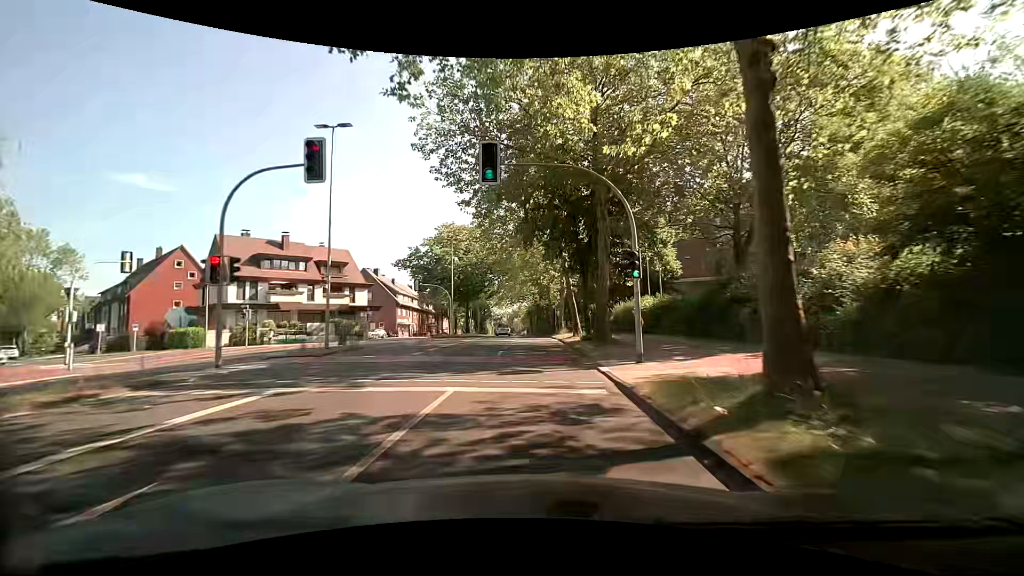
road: tertiary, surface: asphalt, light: Day
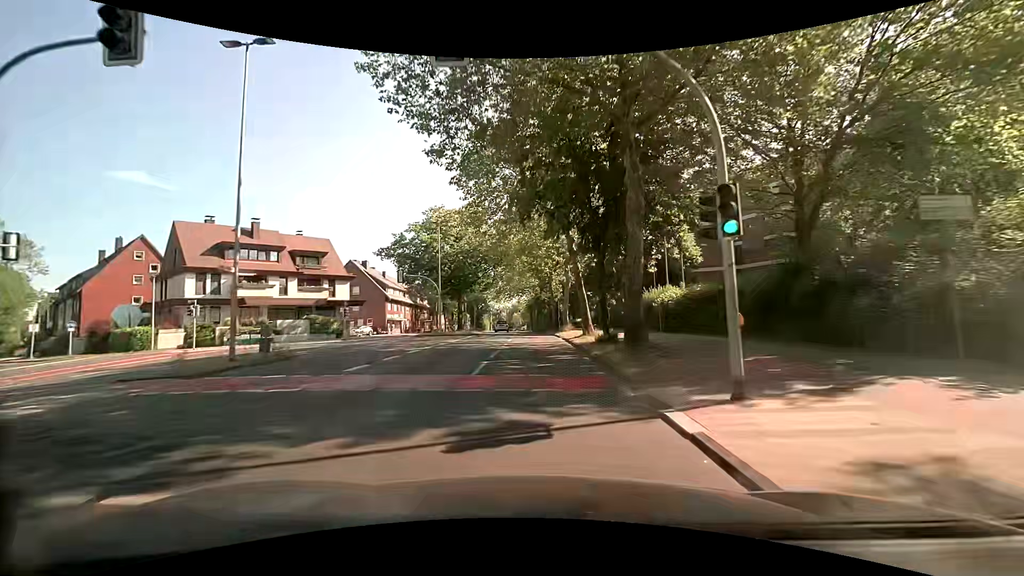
(0.0, +7.0) m; 0°
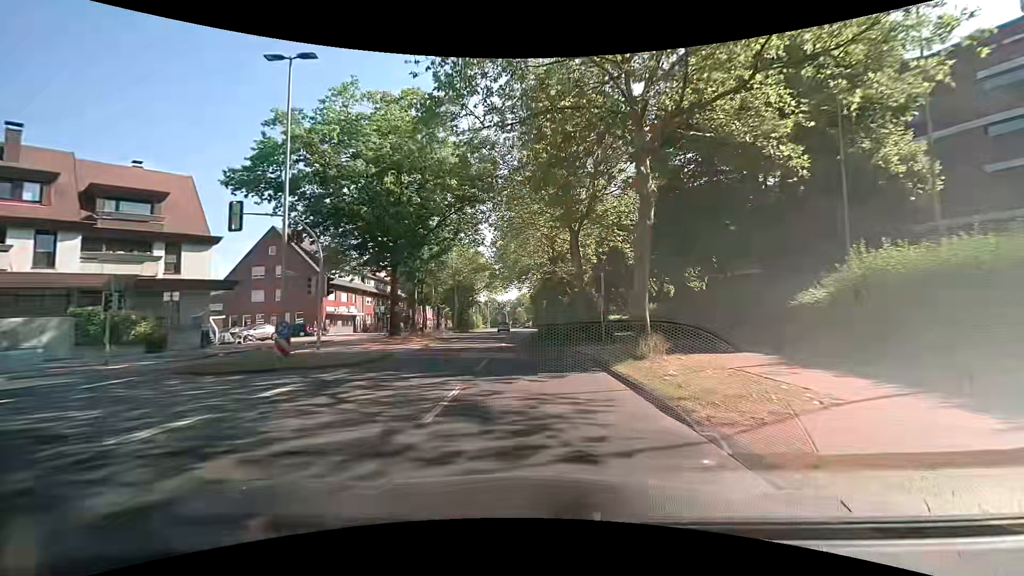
(0.0, +28.7) m; 0°
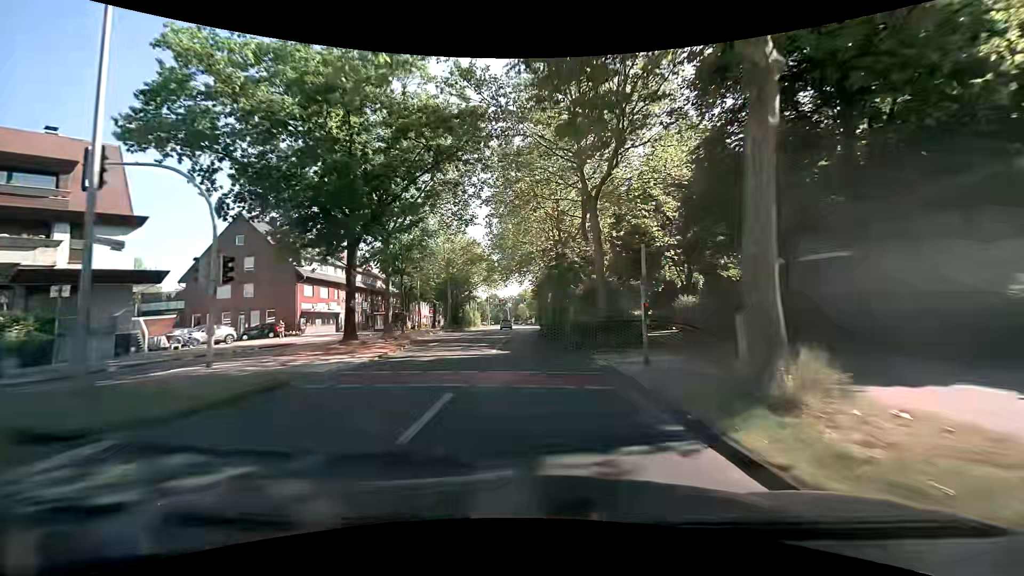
(-0.1, +7.3) m; -1°
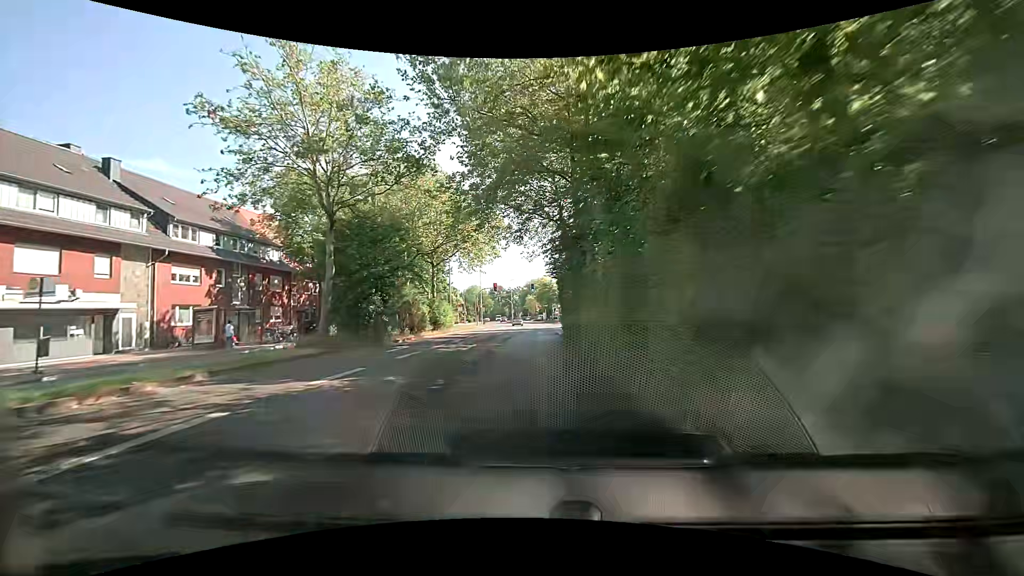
(-0.4, +36.4) m; -1°
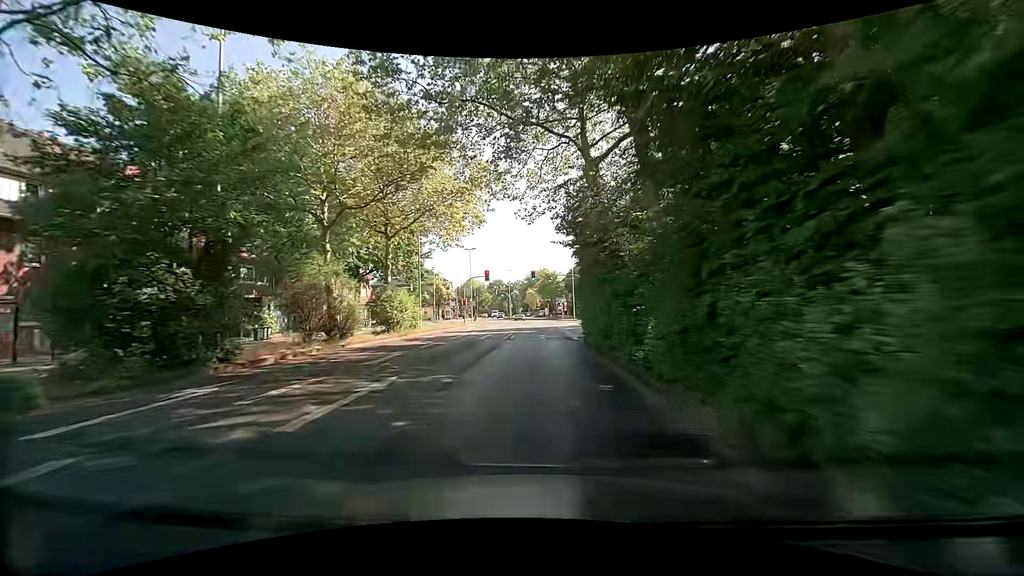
(-0.1, +14.7) m; 0°
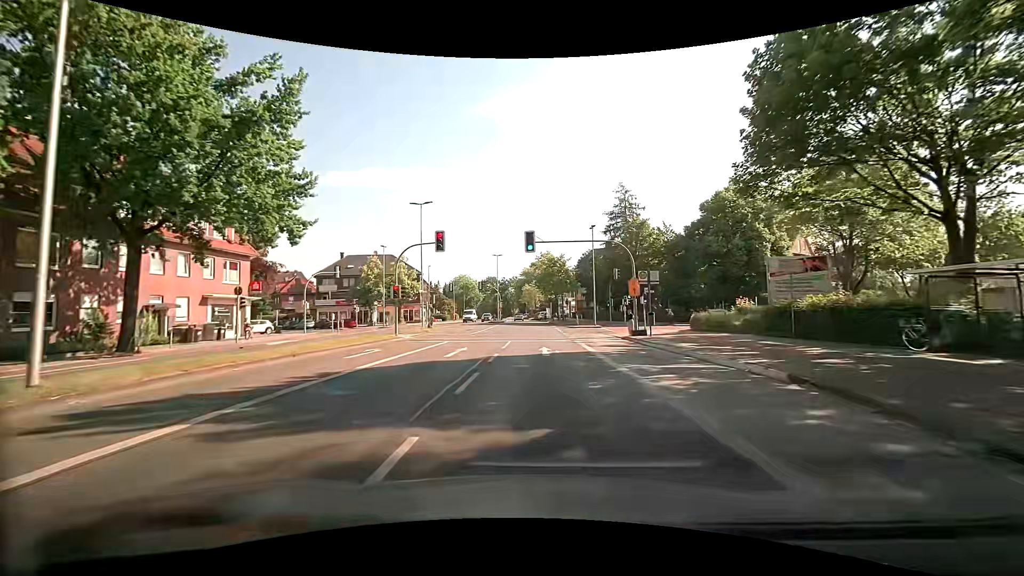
(0.0, +30.1) m; 0°
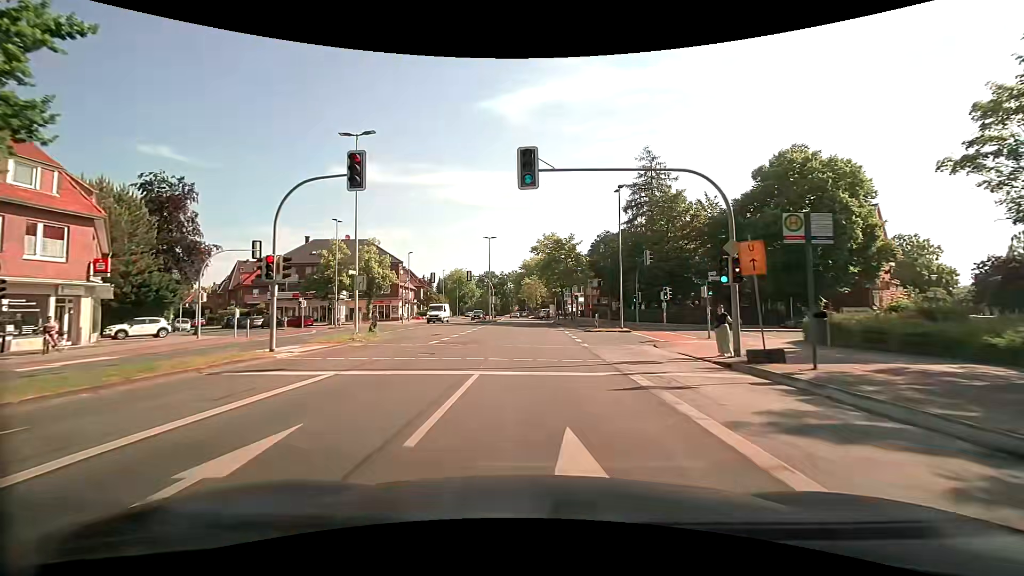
(-0.1, +15.2) m; 0°
(0, +10) (0, +20) (0, +30) (0, +40) (0, +50) (0, +60) (0, +70) (-1, +80) (-1, +90) (-2, +100) m
